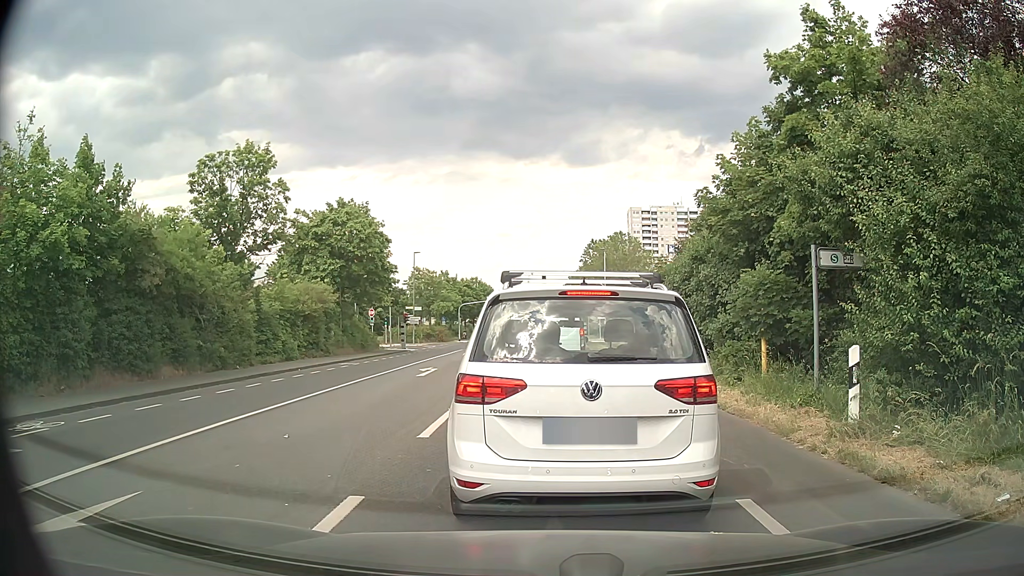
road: secondary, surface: asphalt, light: Day
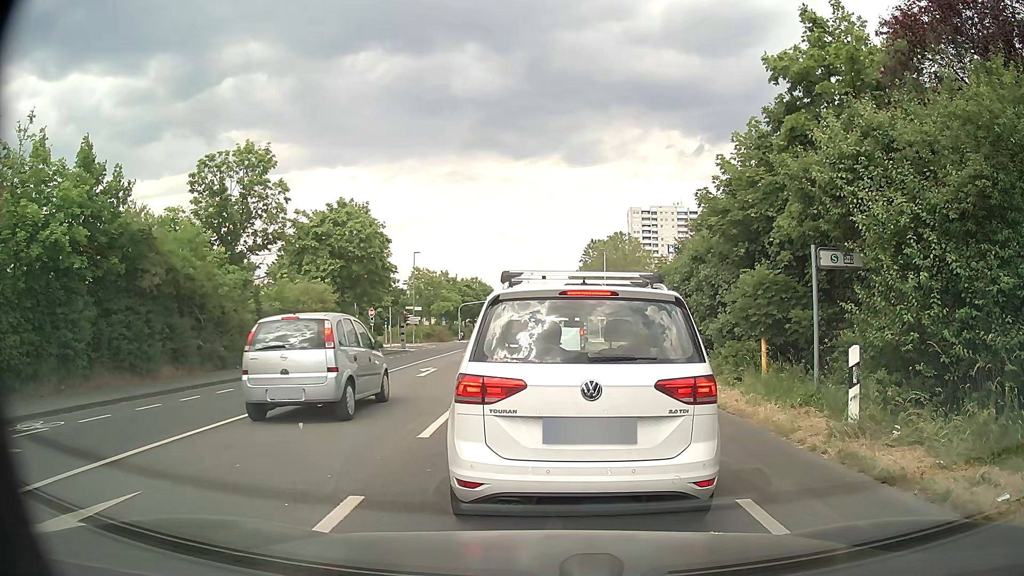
(0.0, 0.0) m; 0°
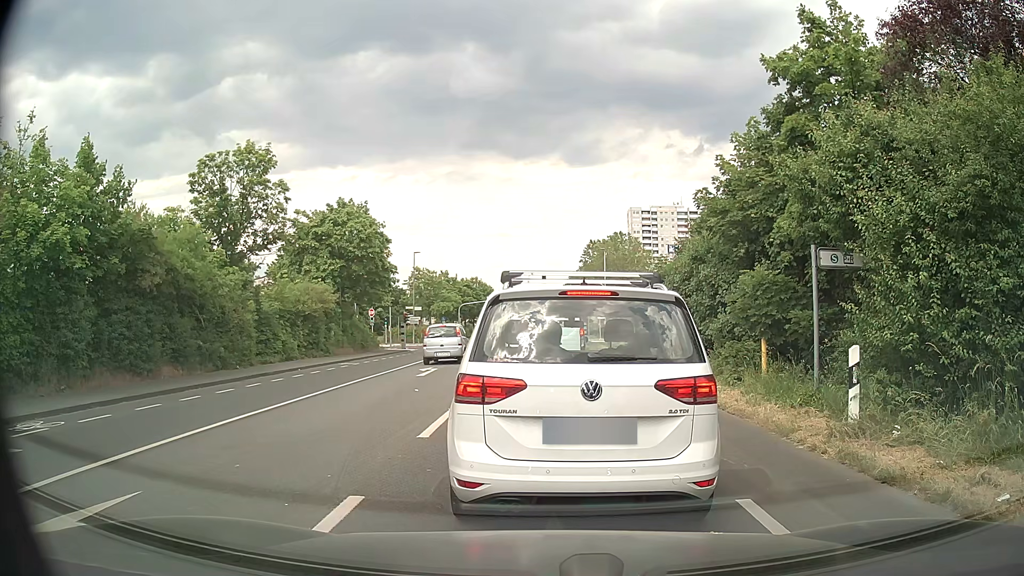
(0.0, 0.0) m; 0°
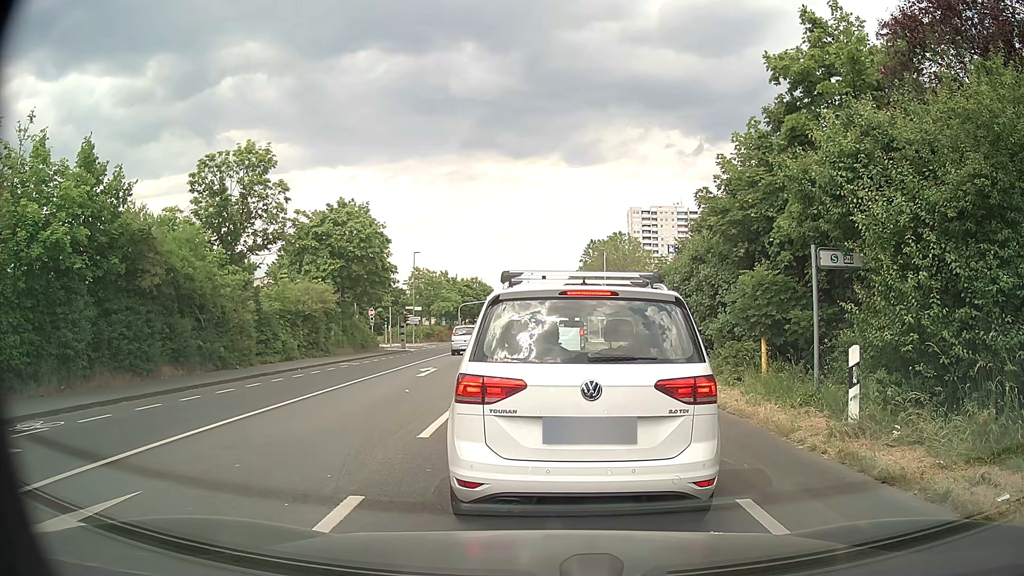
(0.0, 0.0) m; 0°
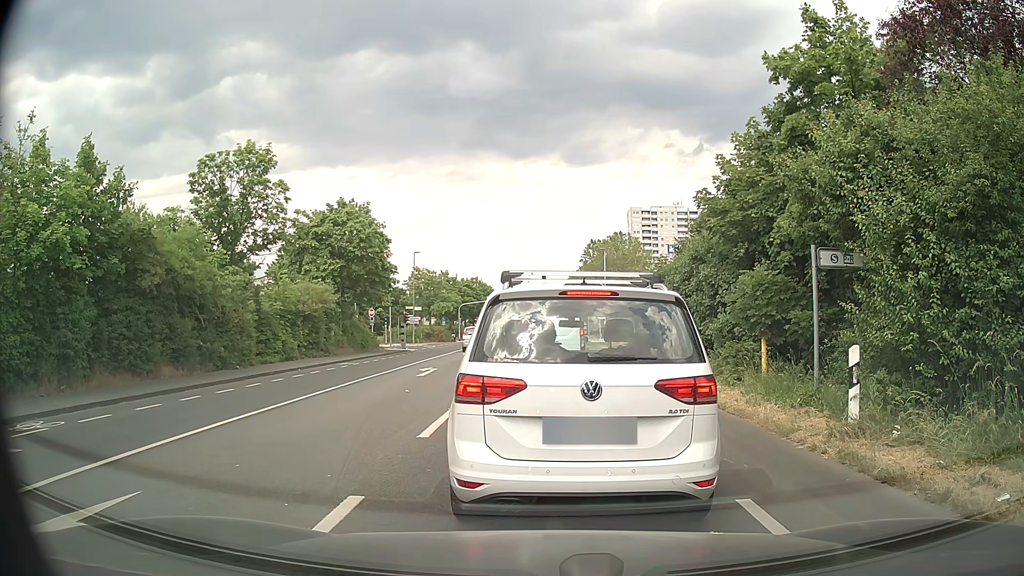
(0.0, 0.0) m; 0°
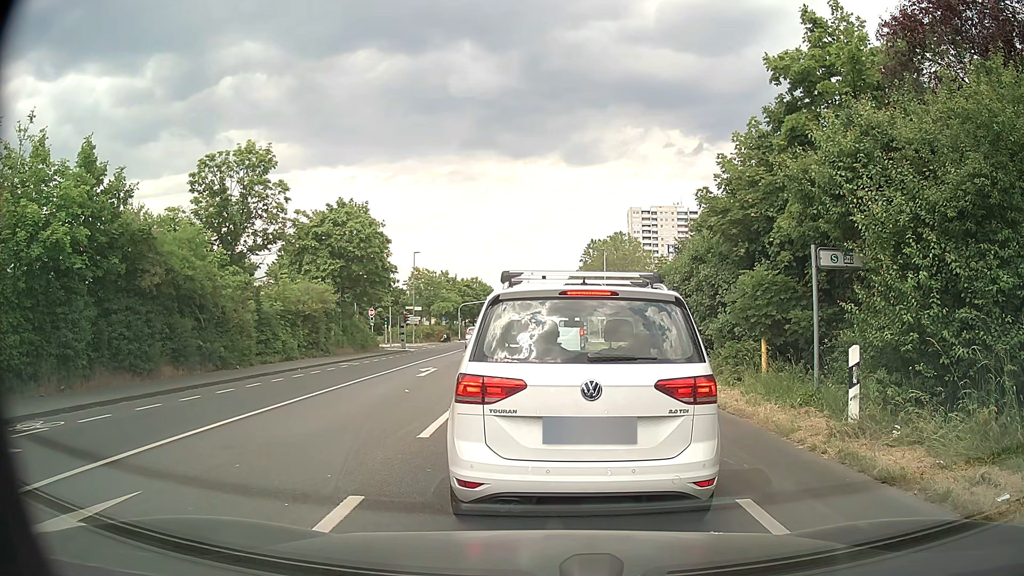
(0.0, 0.0) m; 0°
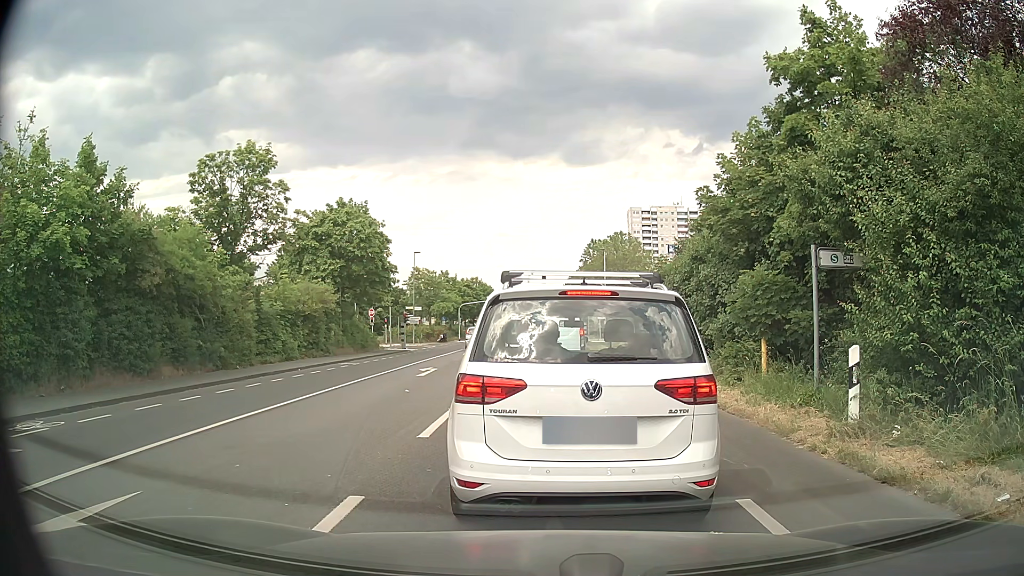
(0.0, 0.0) m; 0°
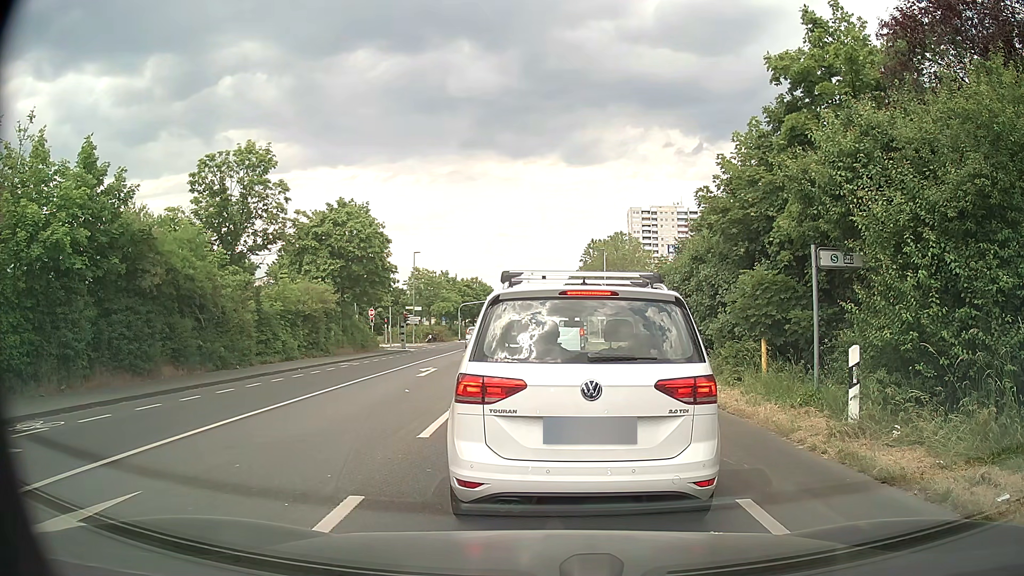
(0.0, 0.0) m; 0°
(0, +10) (-1, +20) (-1, +30) (-1, +40) (-1, +50) (-2, +60) (-2, +70) (-2, +80) (-2, +90) (-3, +100) m
